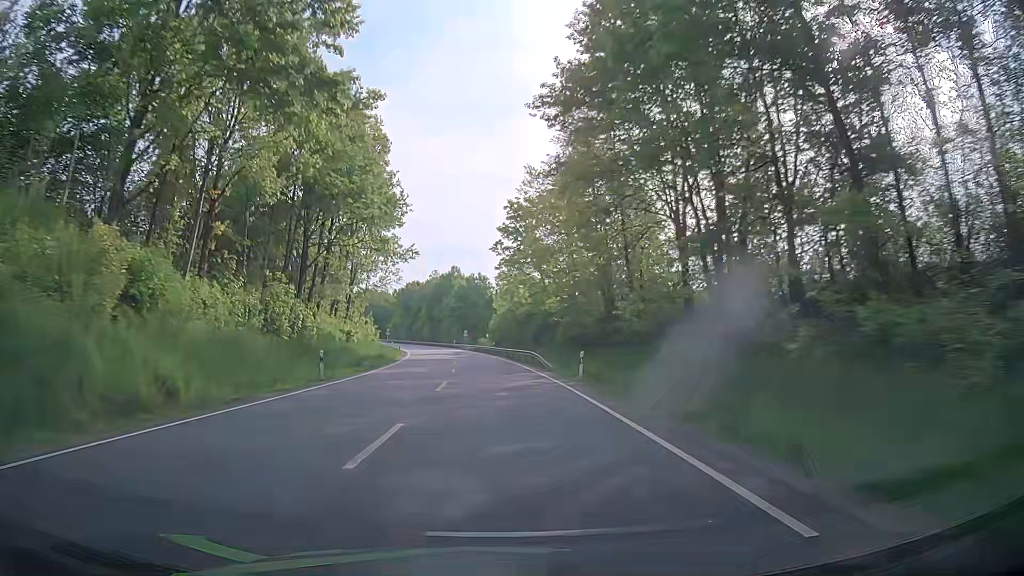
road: primary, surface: asphalt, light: Day
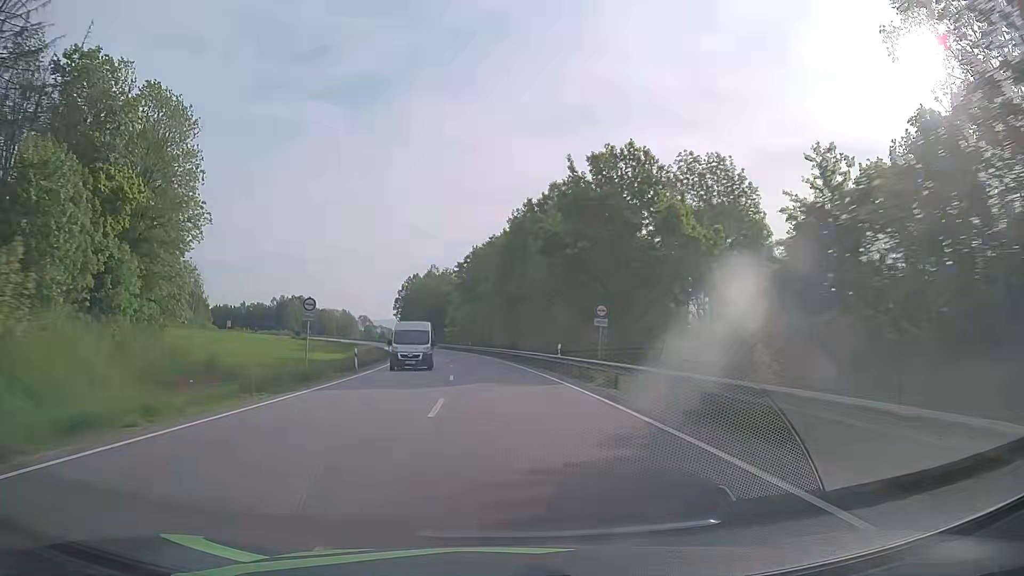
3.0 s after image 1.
(-6.2, +78.8) m; -8°
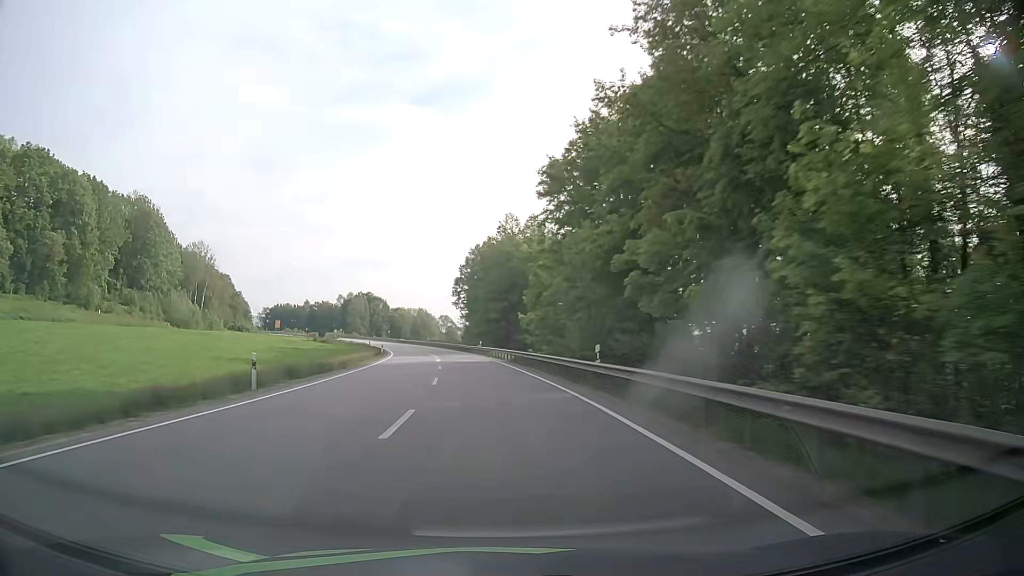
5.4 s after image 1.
(-4.9, +62.9) m; -9°
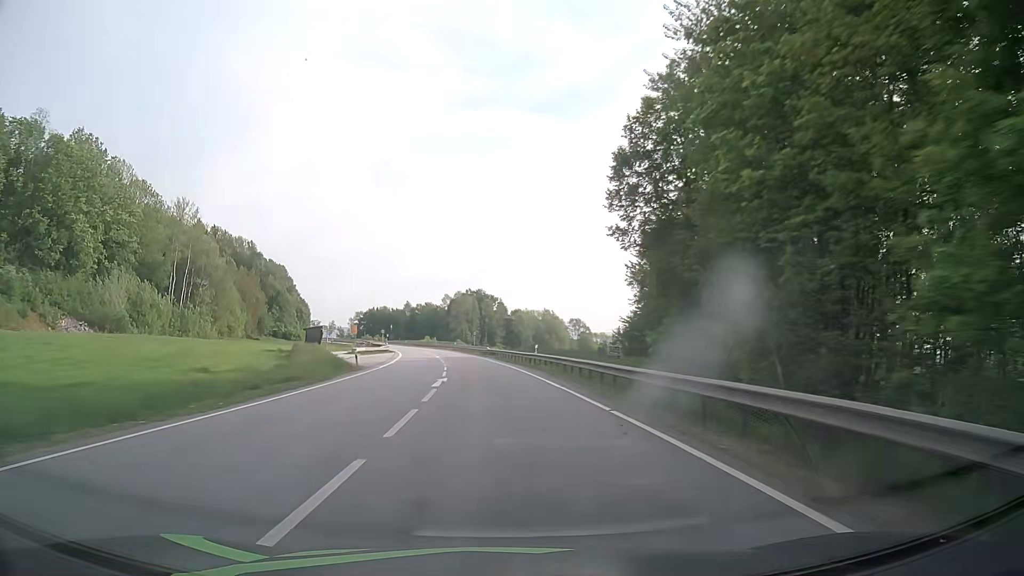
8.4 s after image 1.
(-7.6, +78.2) m; -11°
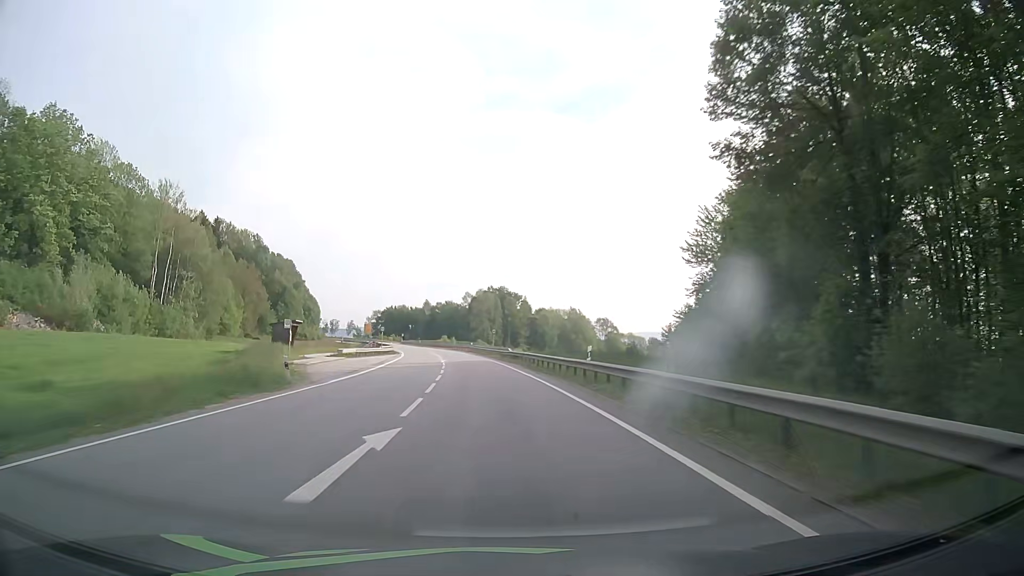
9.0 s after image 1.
(-0.3, +15.7) m; -2°
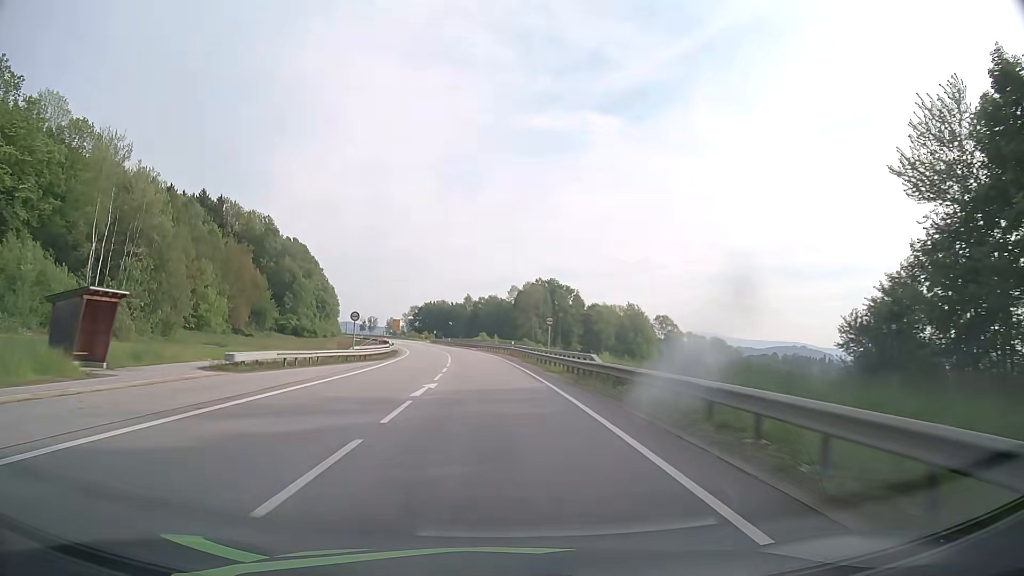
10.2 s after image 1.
(-1.2, +31.3) m; -4°
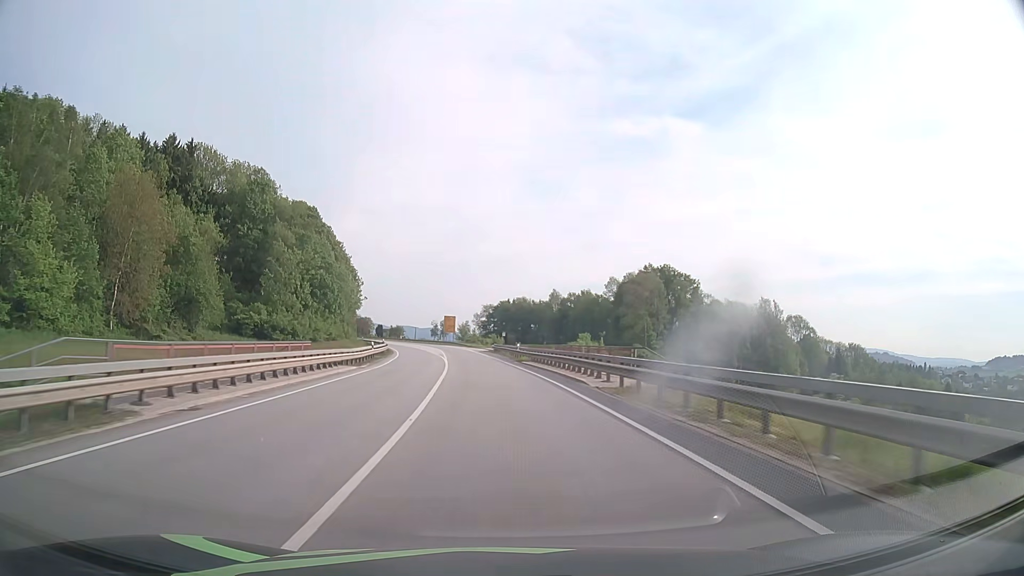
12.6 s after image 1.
(-4.0, +62.2) m; -7°
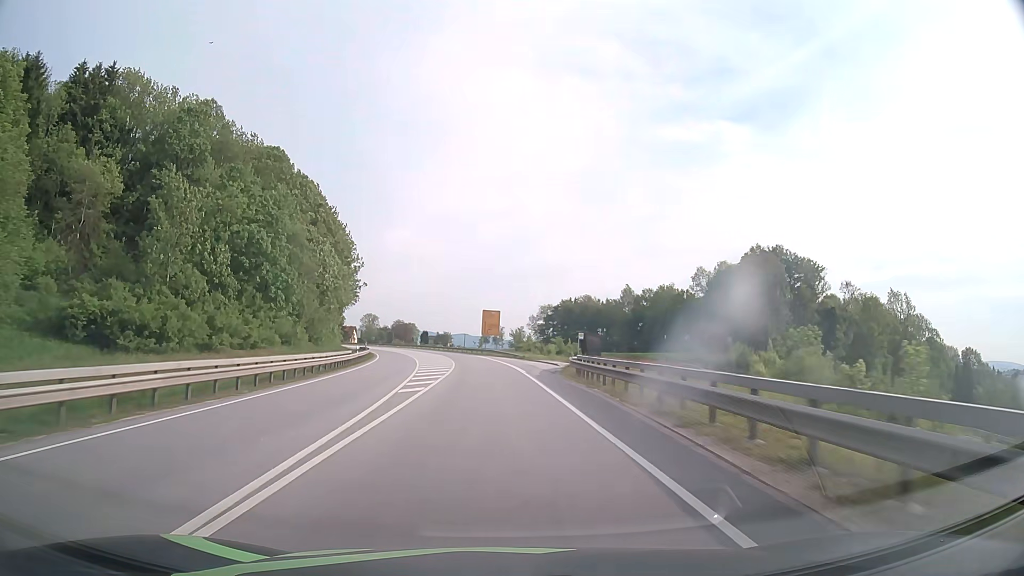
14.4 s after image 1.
(-2.0, +46.5) m; -5°
